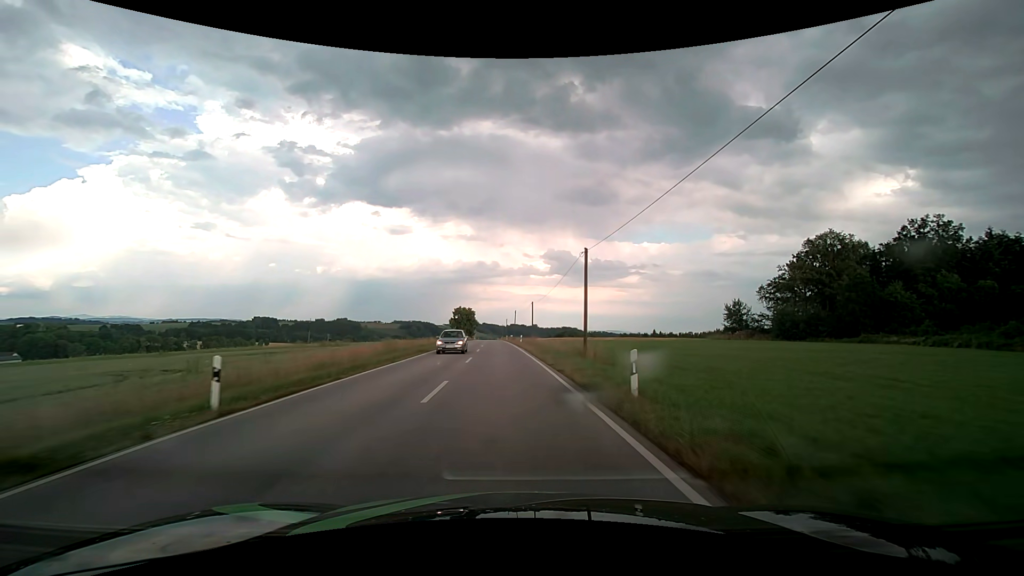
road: secondary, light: Day
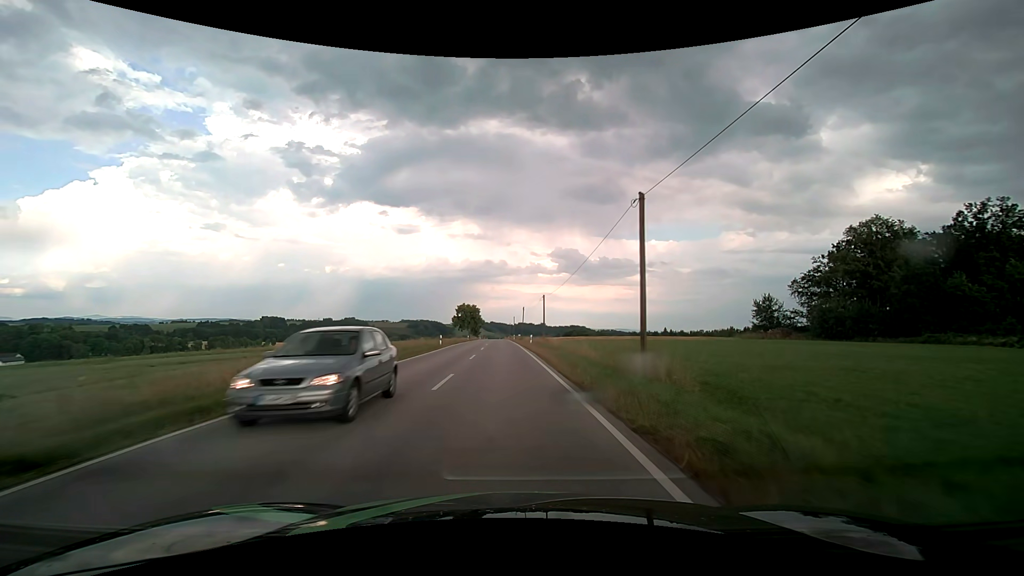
(-0.1, +10.1) m; -1°
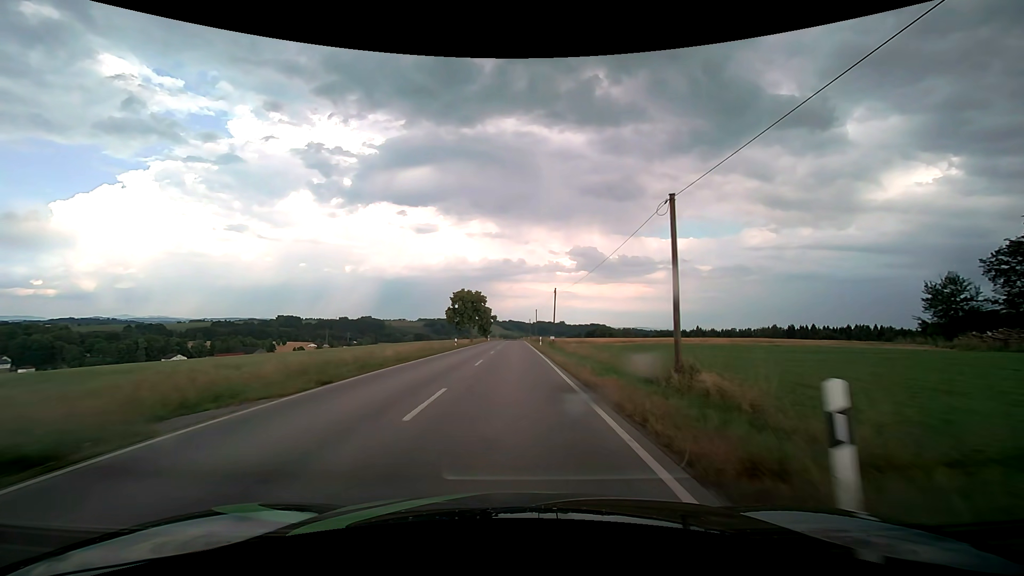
(-1.0, +40.0) m; -2°
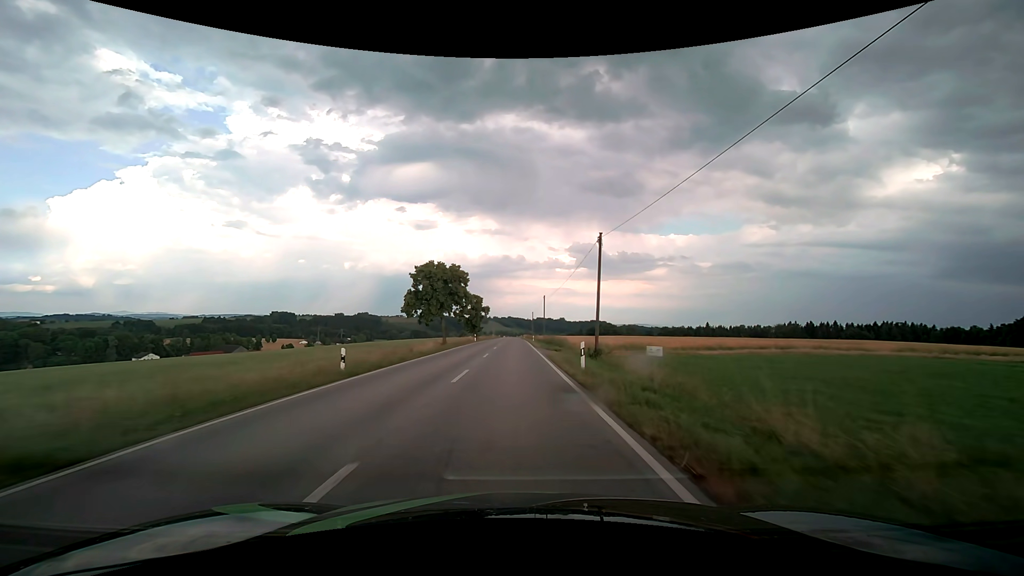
(0.0, +30.5) m; 0°
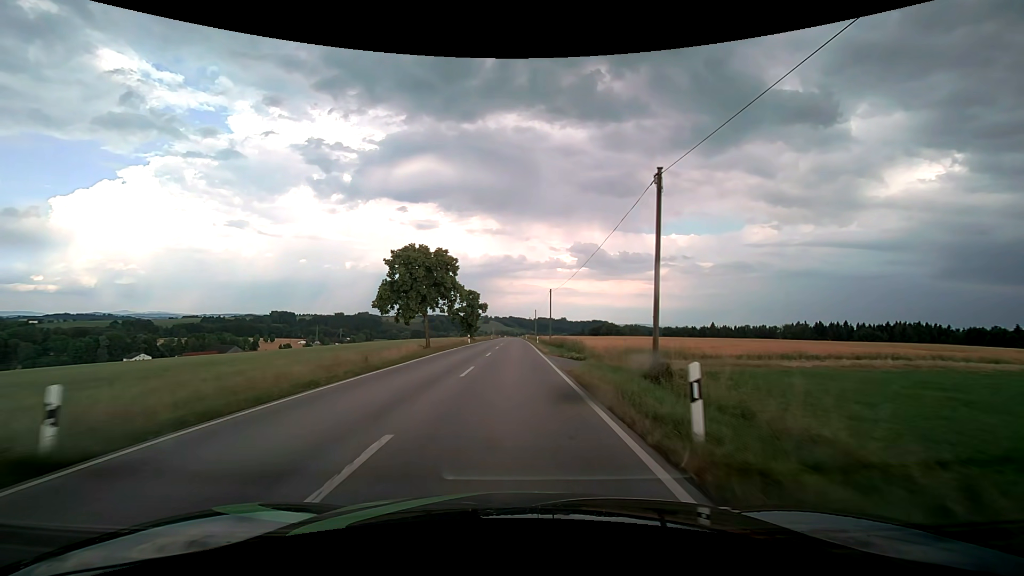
(0.0, +10.5) m; 0°
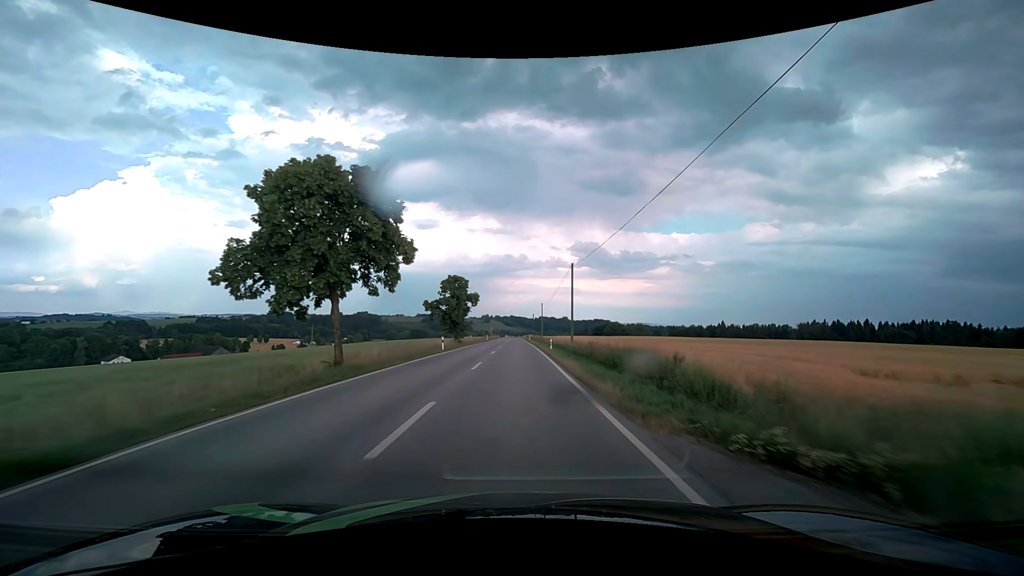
(-0.1, +21.4) m; 0°
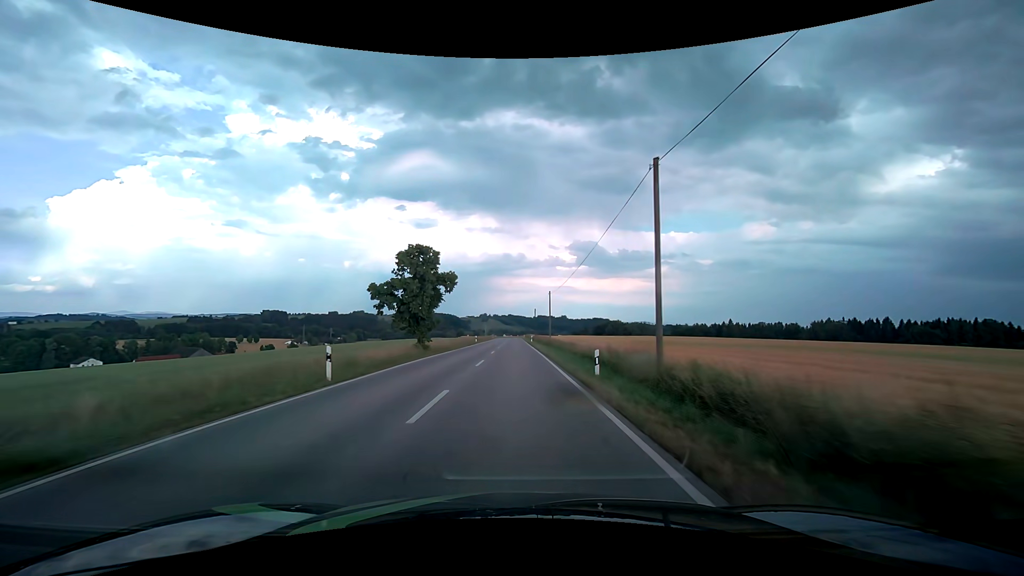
(+0.1, +22.1) m; 0°
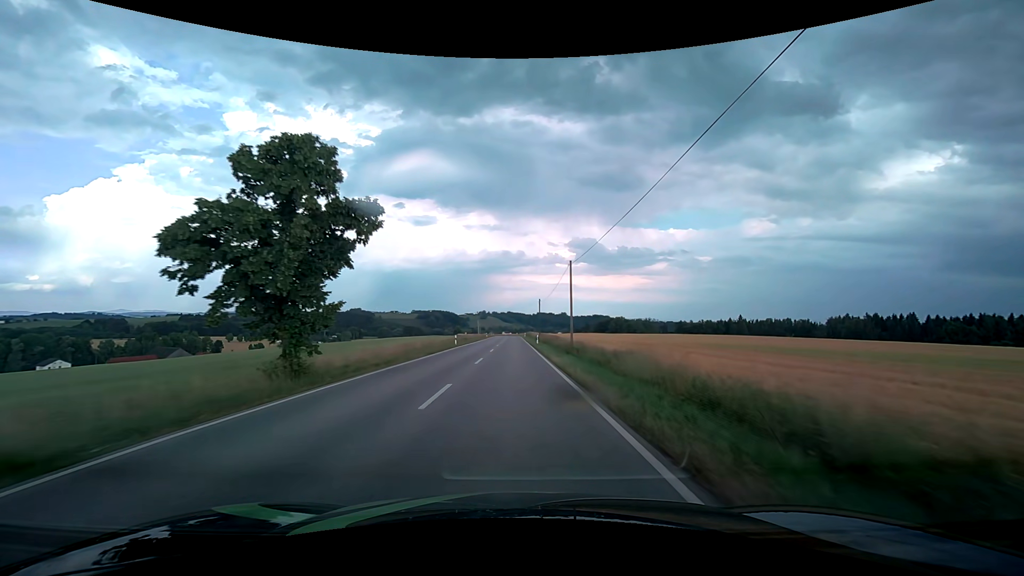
(+0.1, +22.7) m; 0°
(0, +10) (0, +20) (0, +30) (0, +40) (0, +50) (0, +60) (0, +70) (0, +80) (-1, +90) (-1, +100) m
